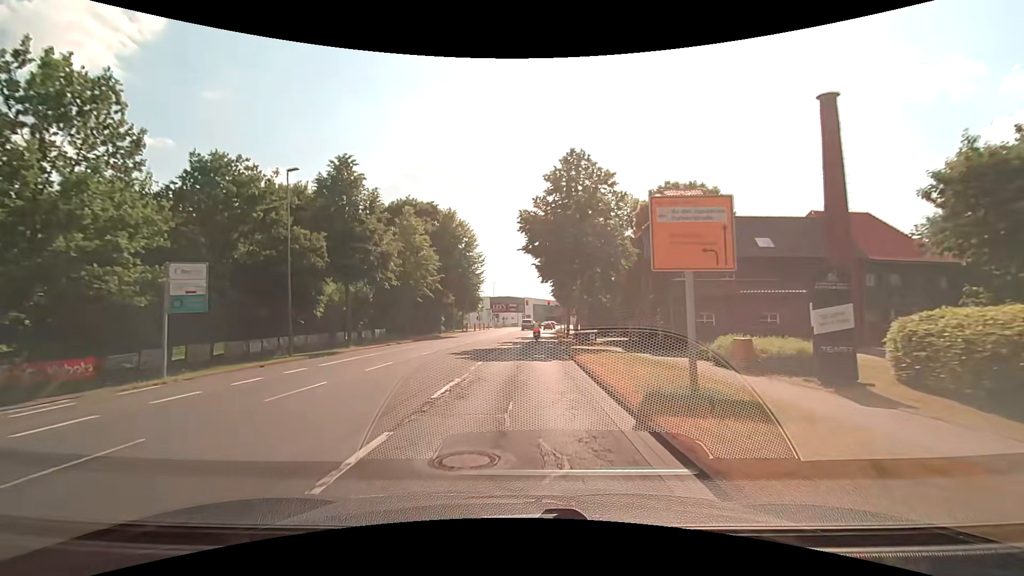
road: secondary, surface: asphalt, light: Day
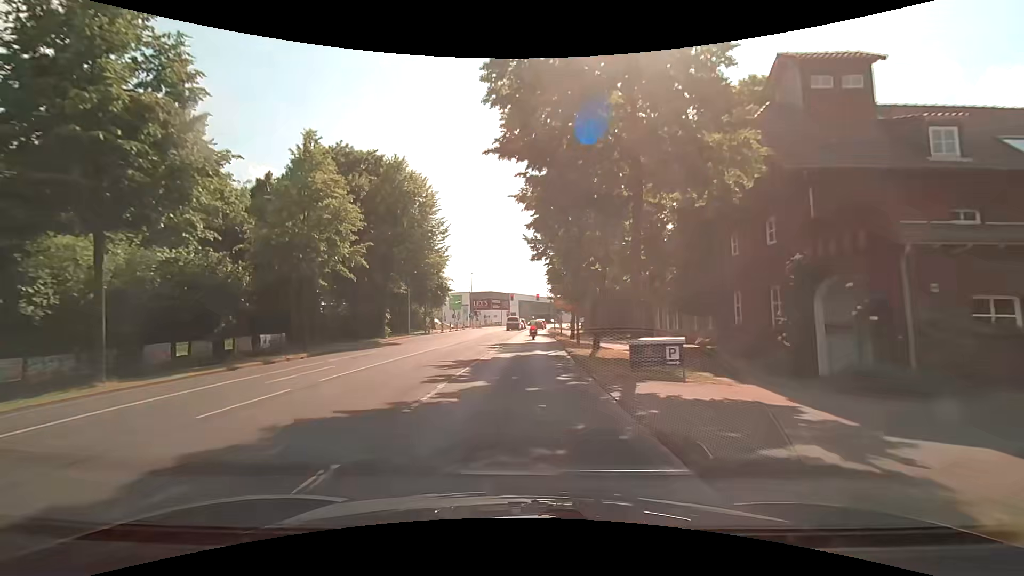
(+0.1, +19.5) m; +2°
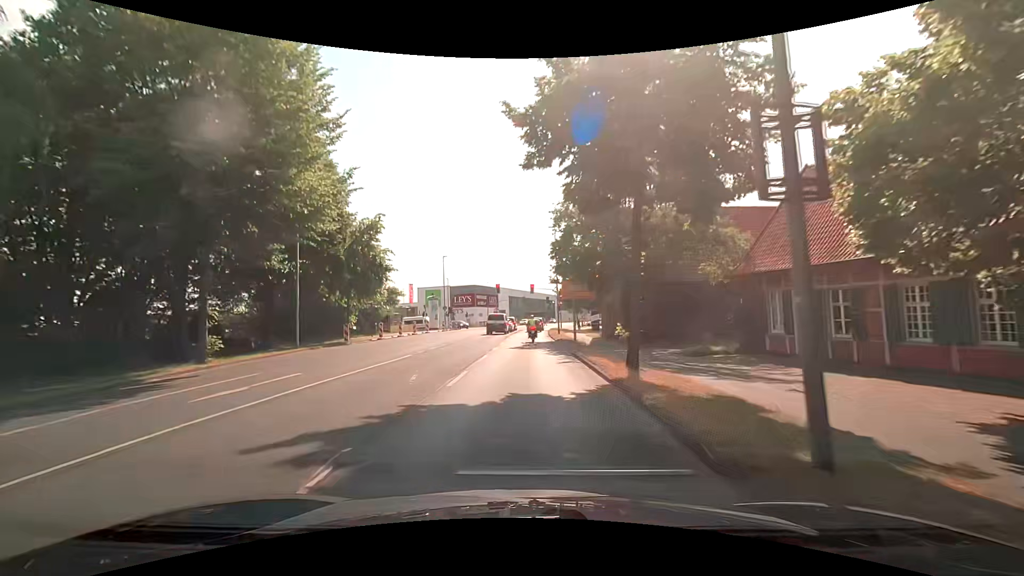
(0.0, +23.1) m; 0°
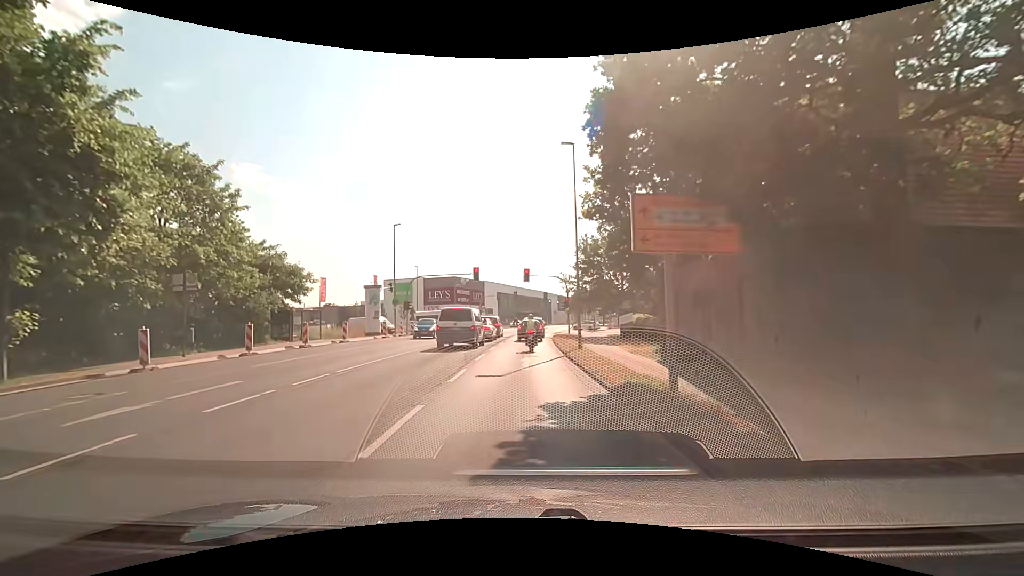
(+0.3, +22.8) m; +1°
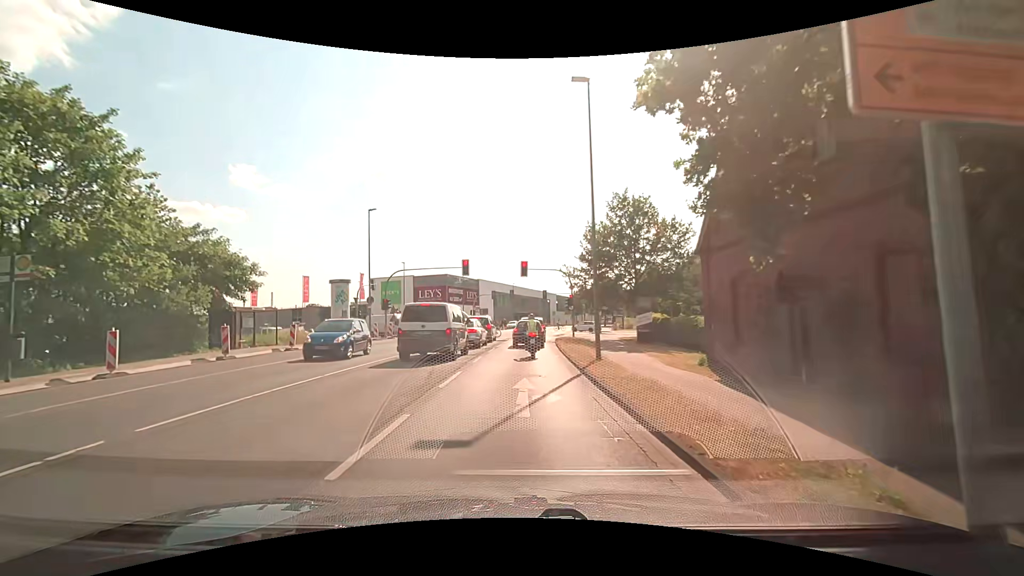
(0.0, +6.6) m; +1°
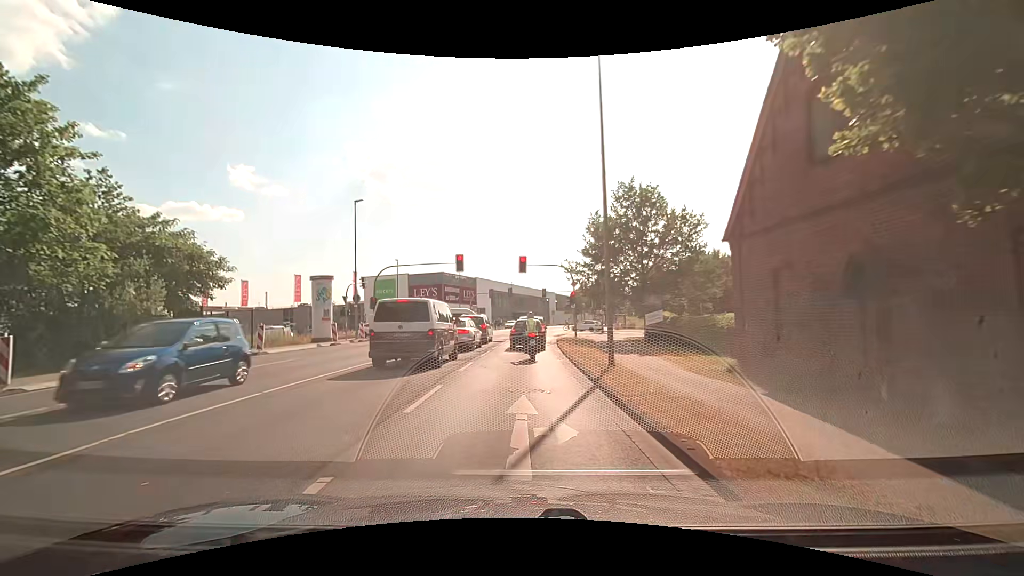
(0.0, +2.8) m; -1°
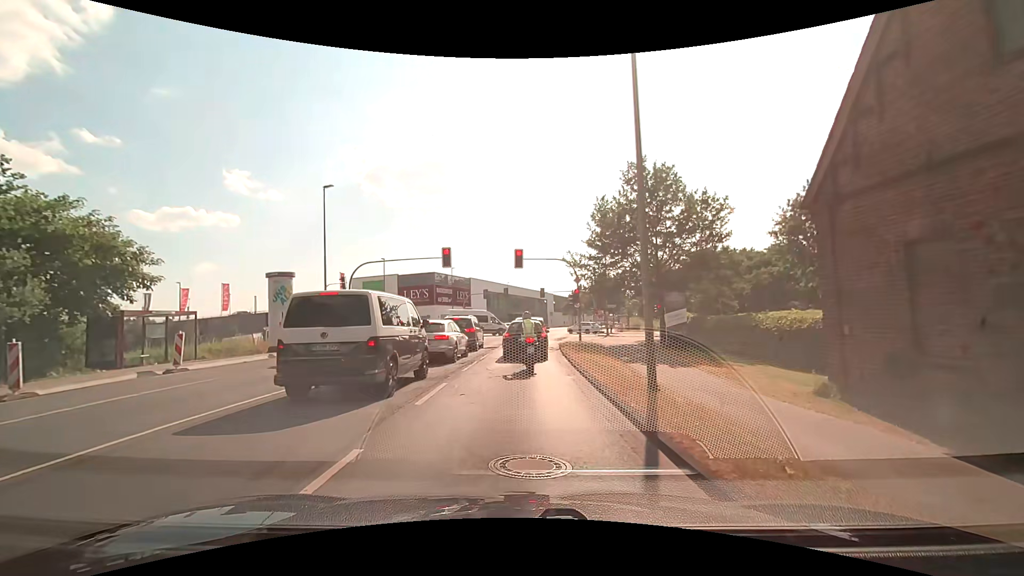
(0.0, +4.9) m; +2°
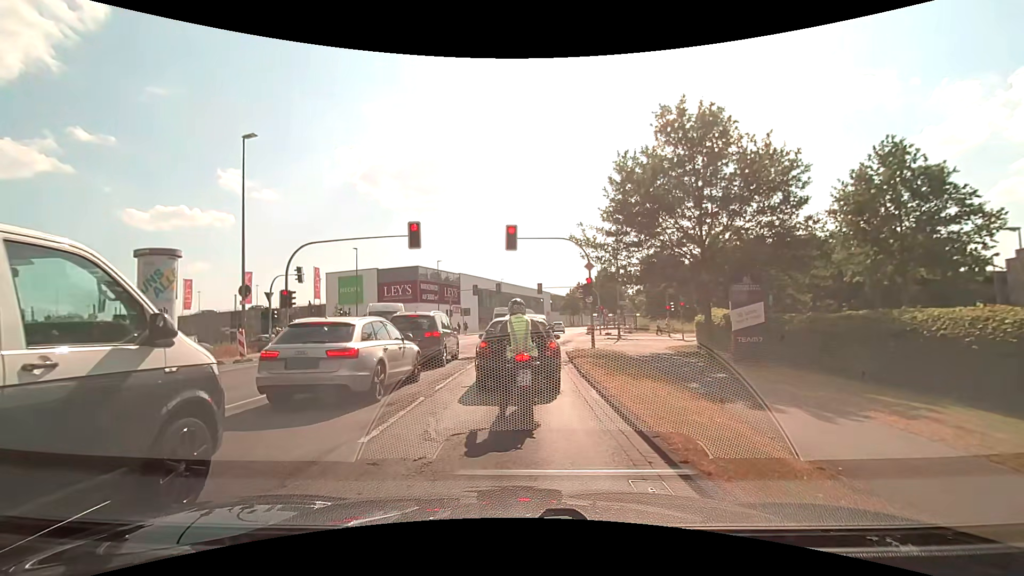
(-0.1, +8.4) m; 0°
(0, +10) (0, +20) (0, +30) (+1, +40) (+2, +50) (+3, +60) (+4, +70) (+6, +80) (+8, +89) (+10, +99) m
